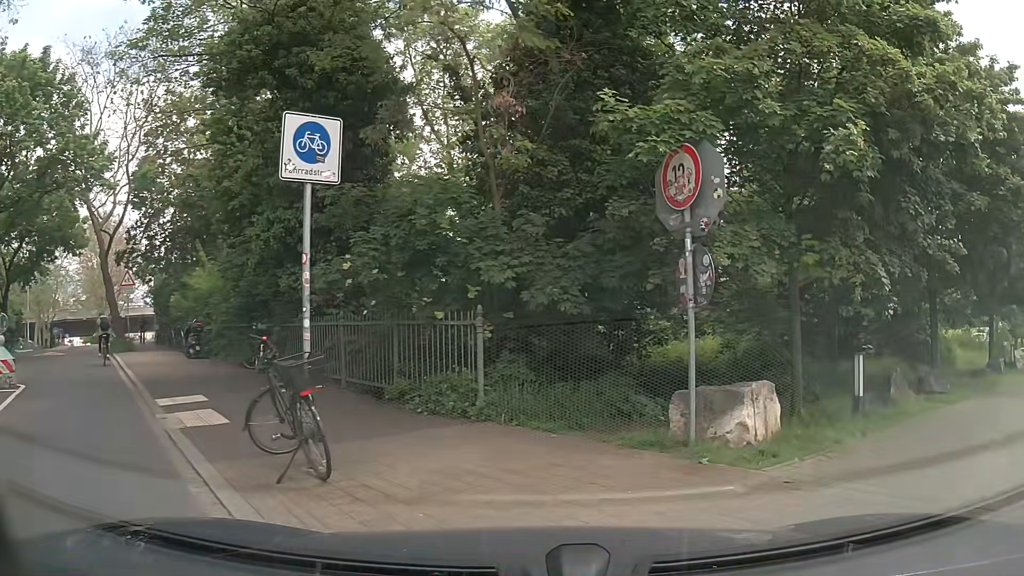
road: service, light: Day
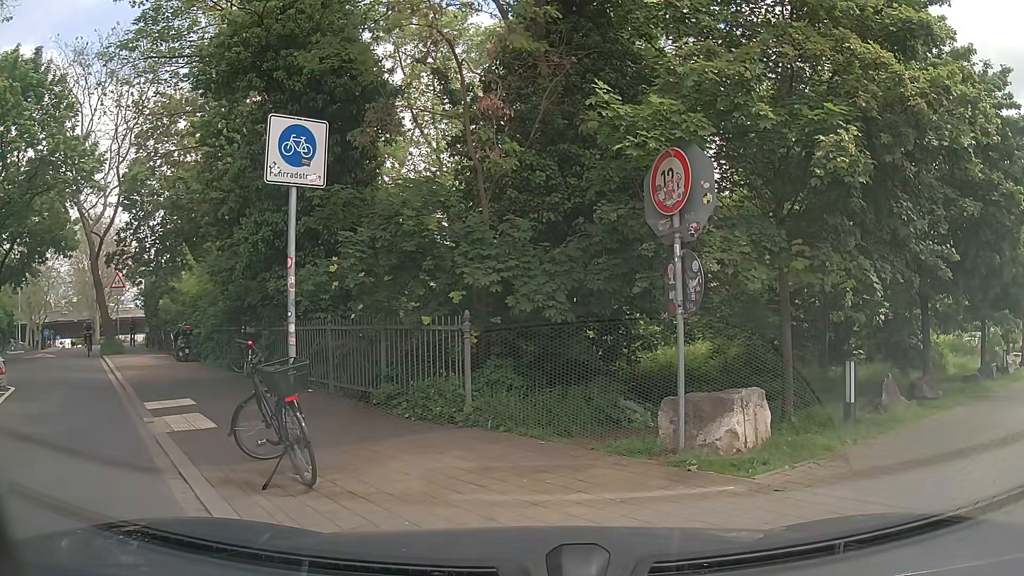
(0.0, +0.2) m; 0°
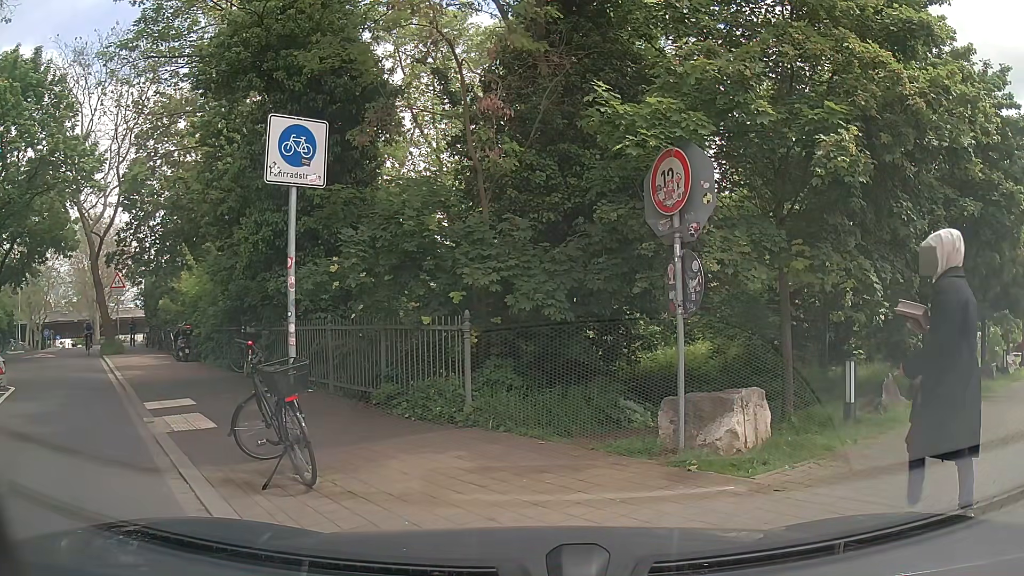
(0.0, 0.0) m; 0°
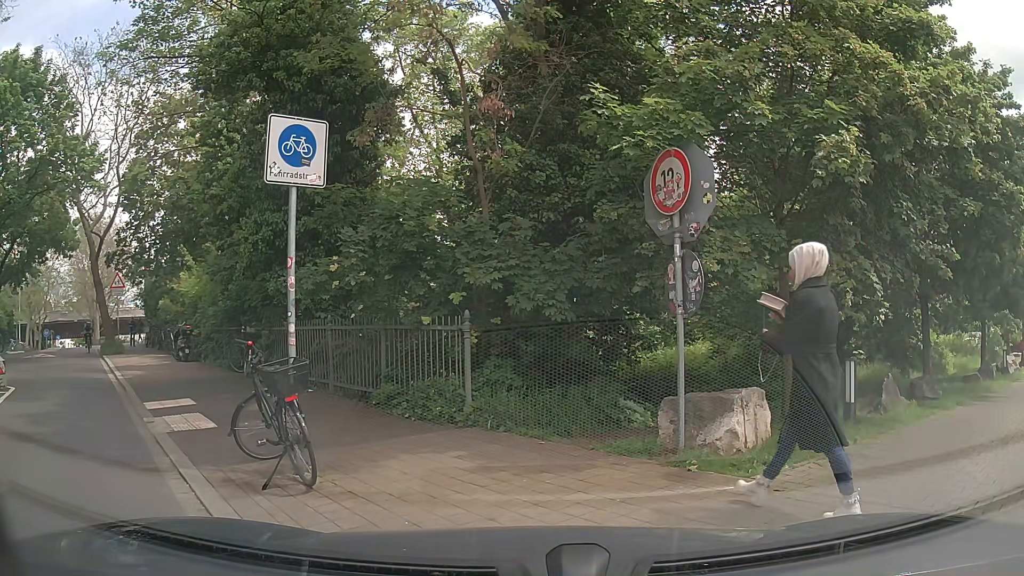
(0.0, 0.0) m; 0°
